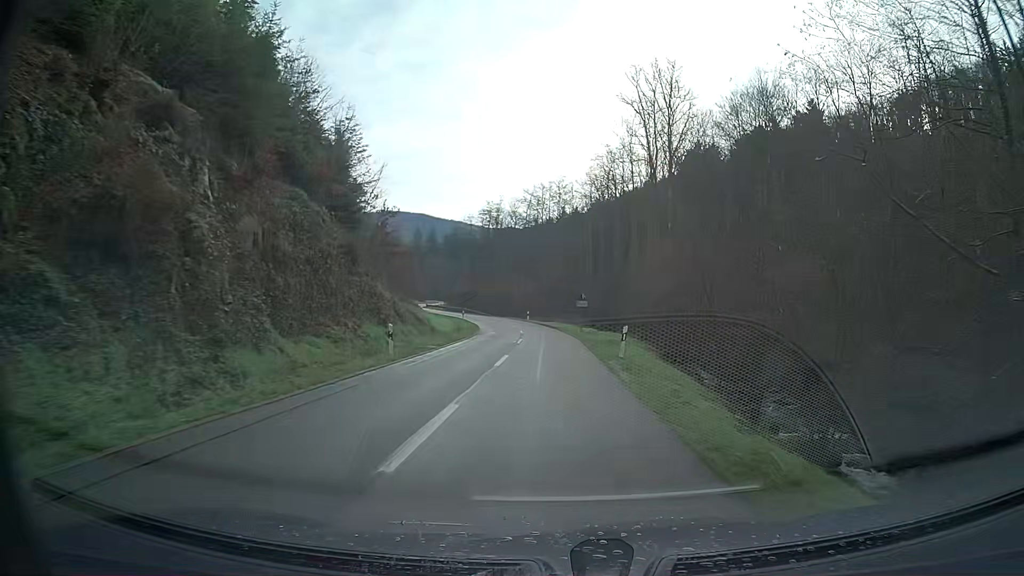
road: tertiary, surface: asphalt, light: Day
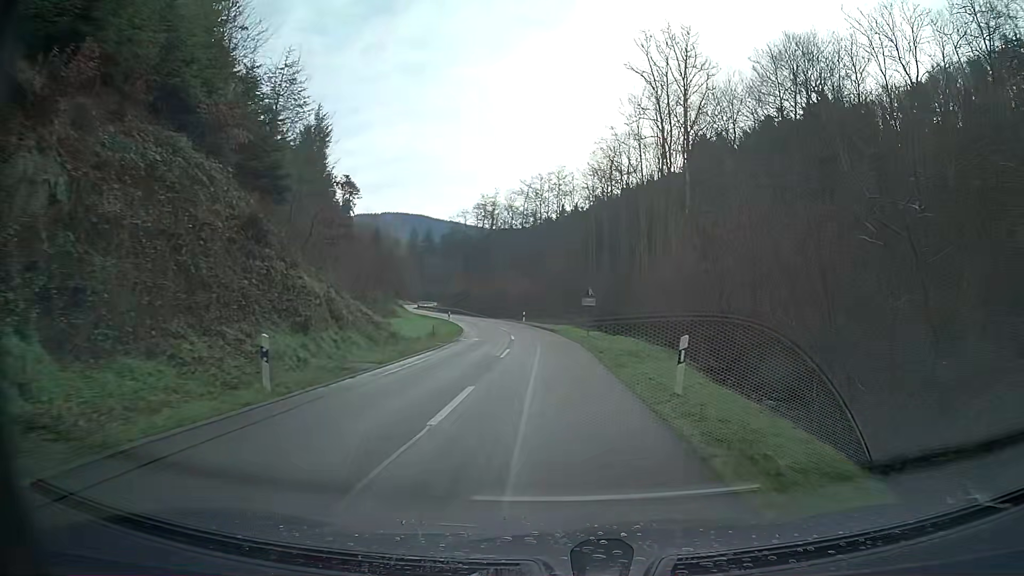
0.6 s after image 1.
(0.0, +9.1) m; 0°
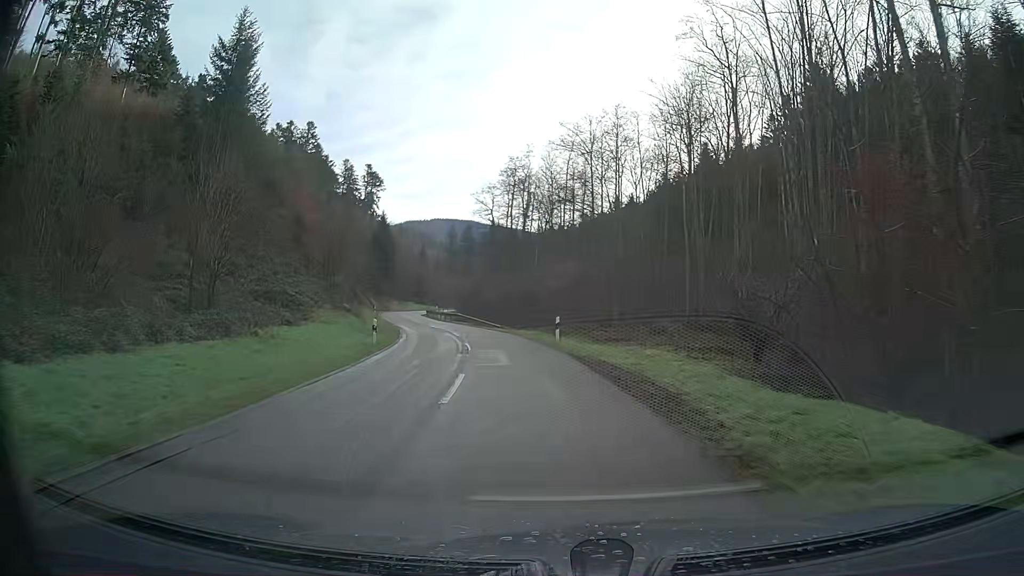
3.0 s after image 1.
(-1.0, +35.5) m; -5°
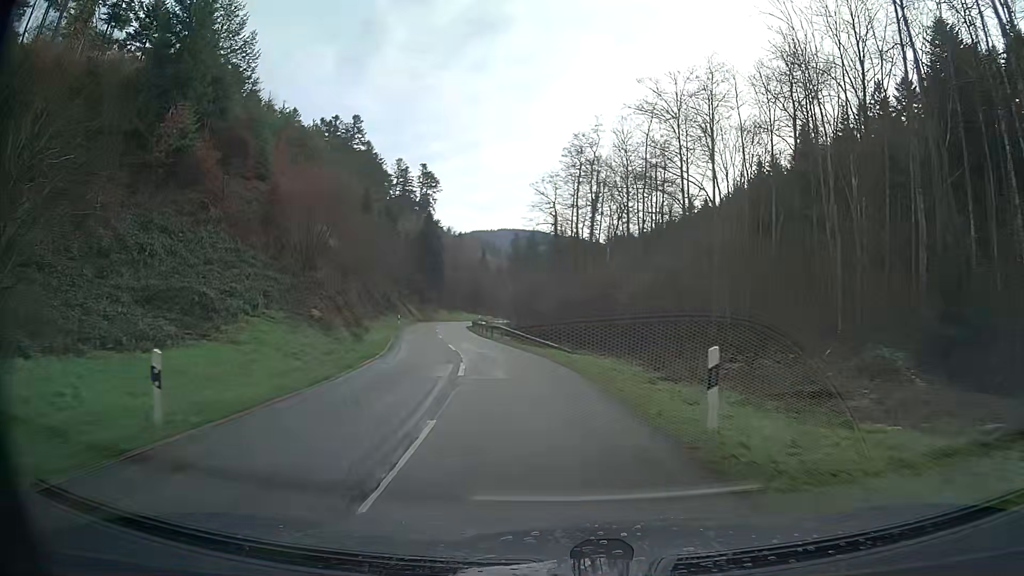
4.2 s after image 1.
(-0.9, +17.2) m; -6°
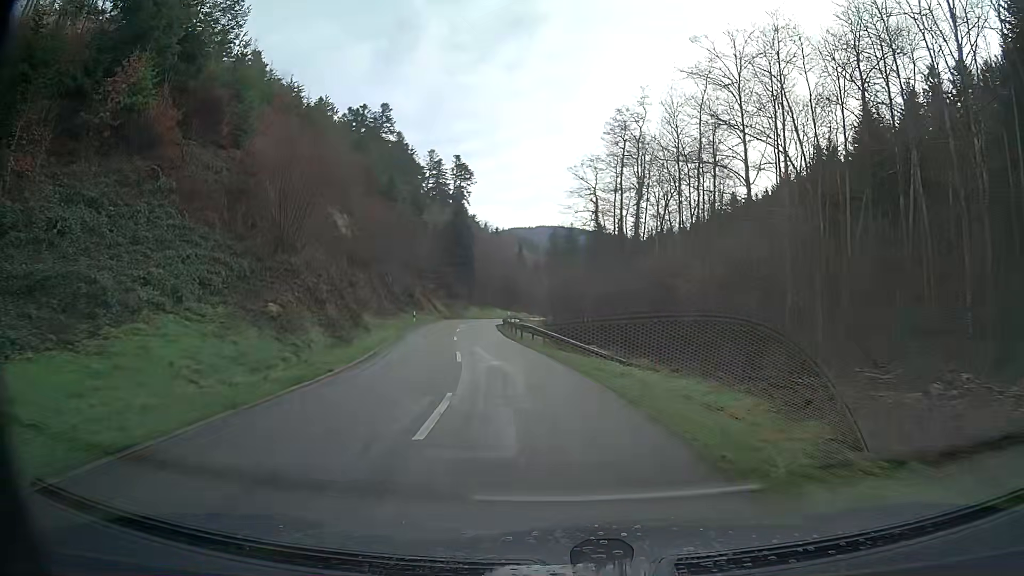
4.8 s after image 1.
(-0.2, +8.5) m; -3°
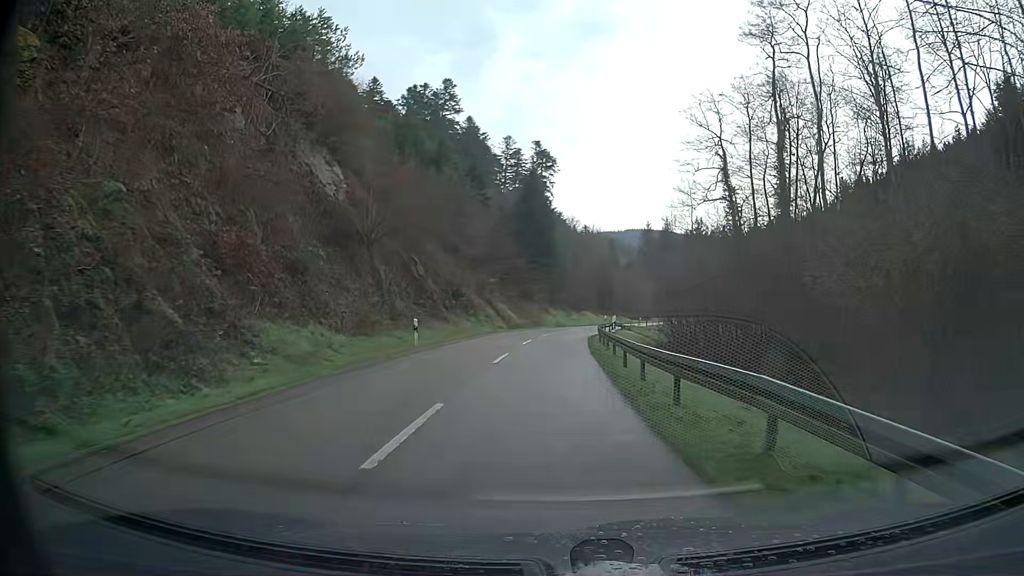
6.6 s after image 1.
(-1.7, +25.6) m; -6°
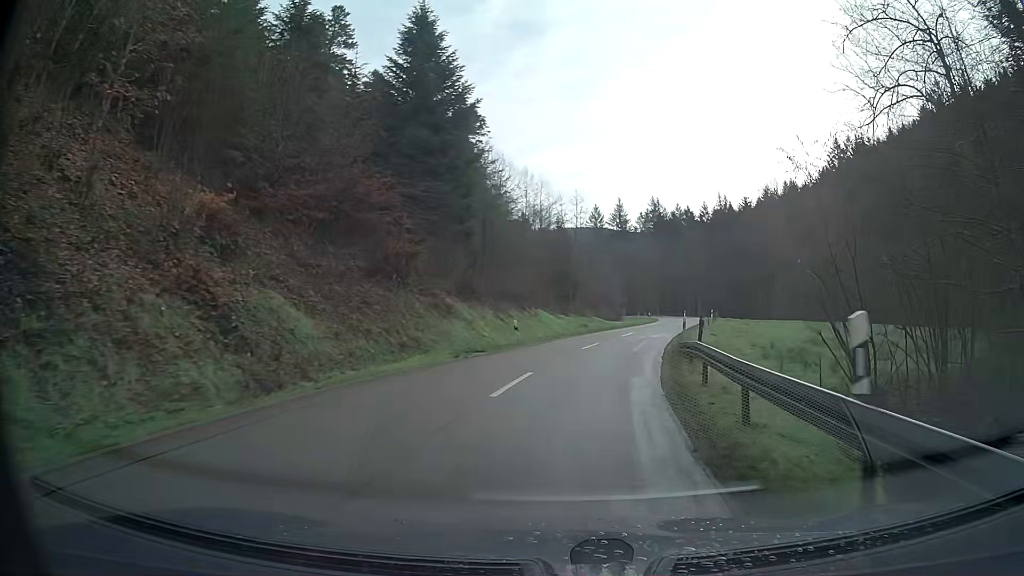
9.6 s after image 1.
(+1.6, +42.3) m; +7°
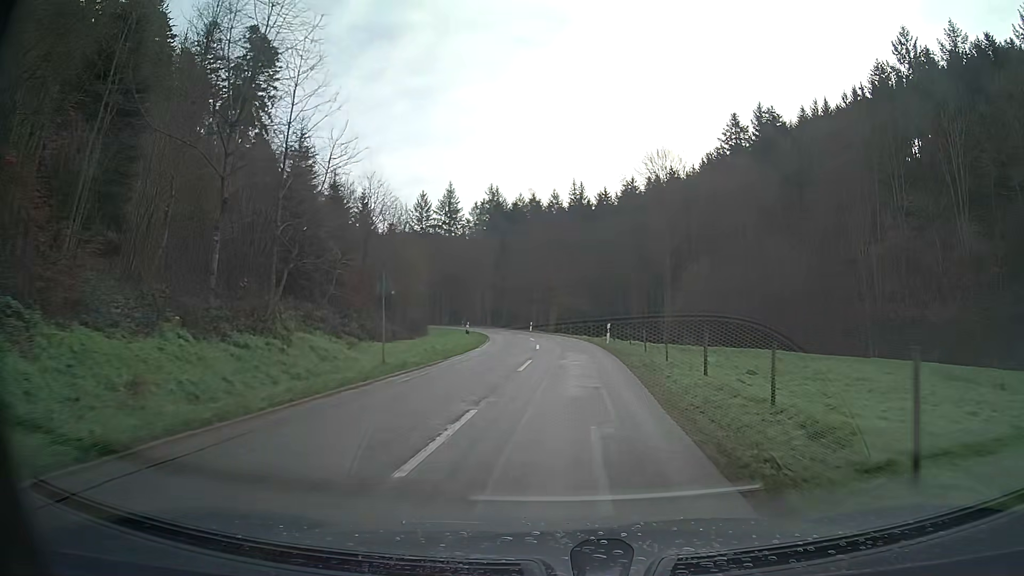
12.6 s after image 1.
(+5.9, +40.6) m; +13°
